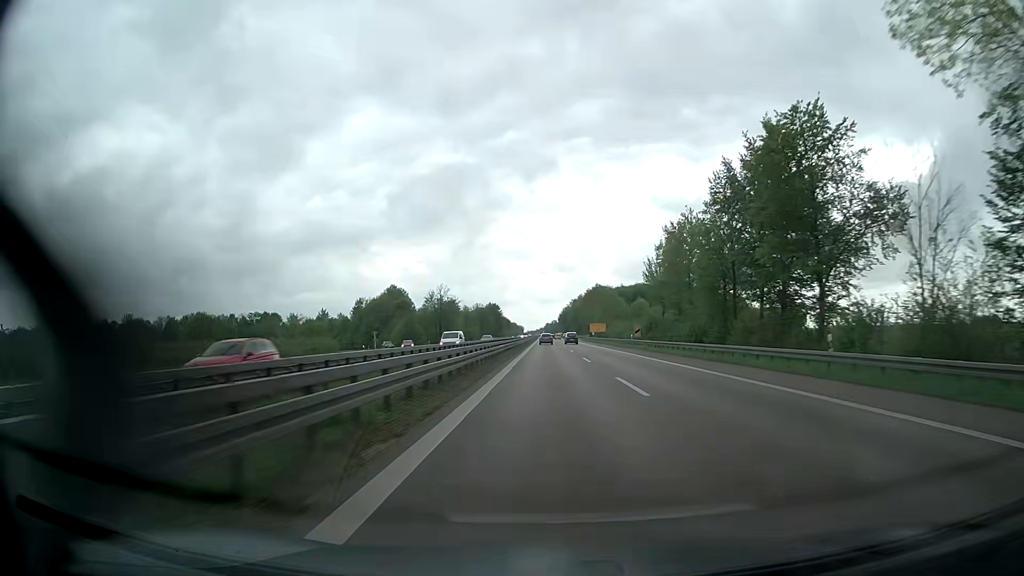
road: trunk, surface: asphalt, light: Day
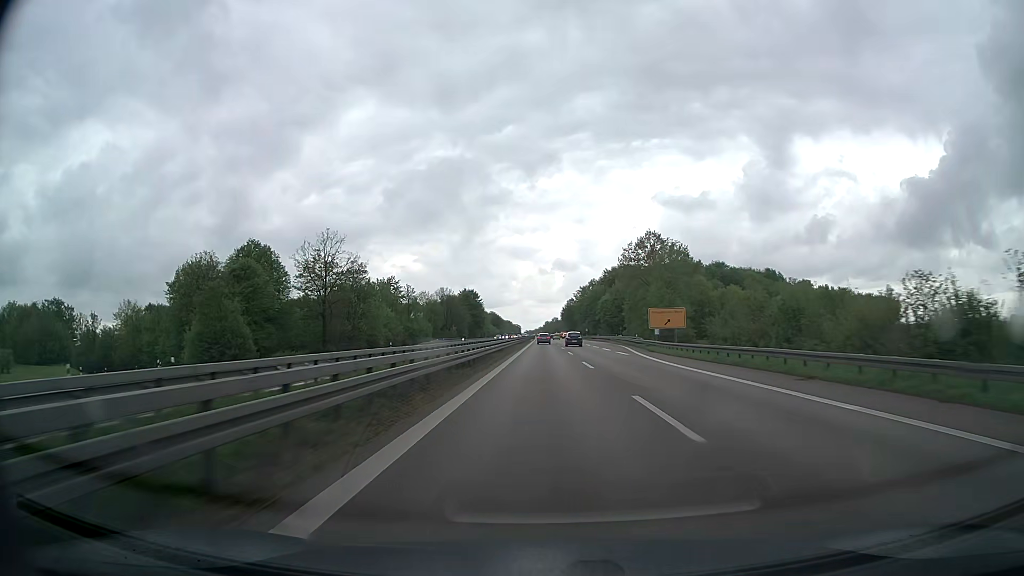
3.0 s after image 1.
(+0.4, +96.2) m; 0°
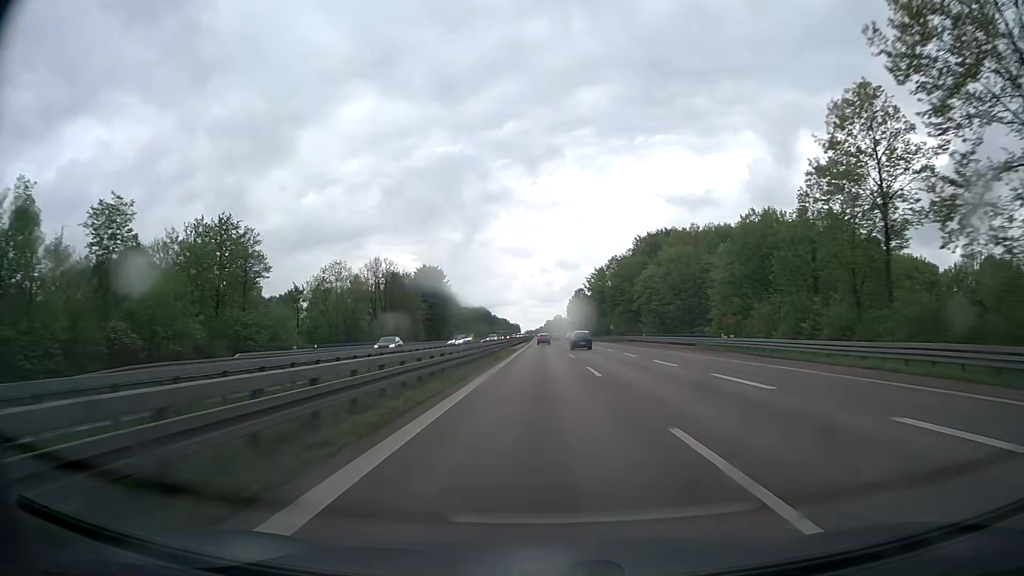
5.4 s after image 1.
(-0.1, +77.0) m; 0°
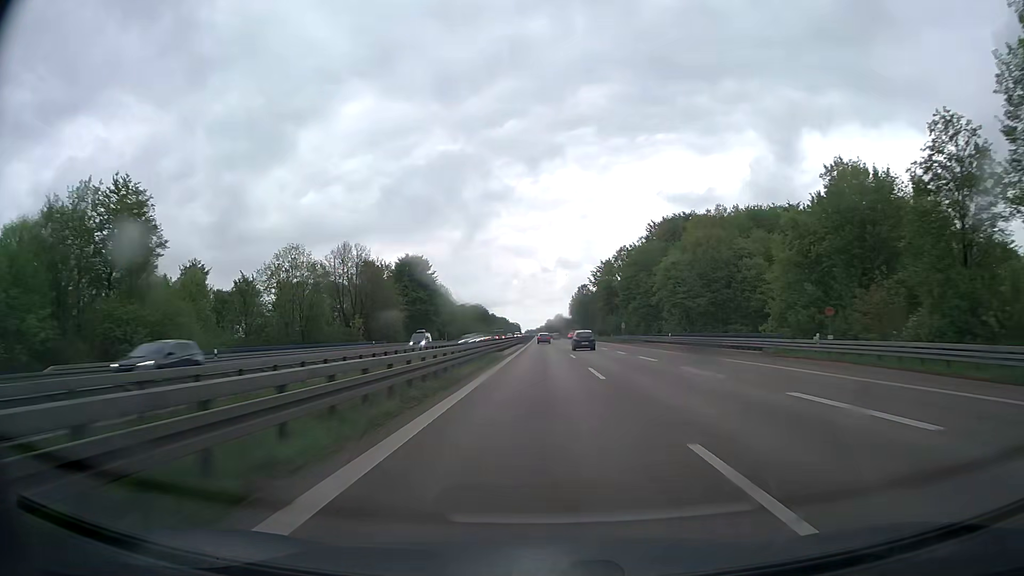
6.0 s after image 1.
(0.0, +19.2) m; 0°
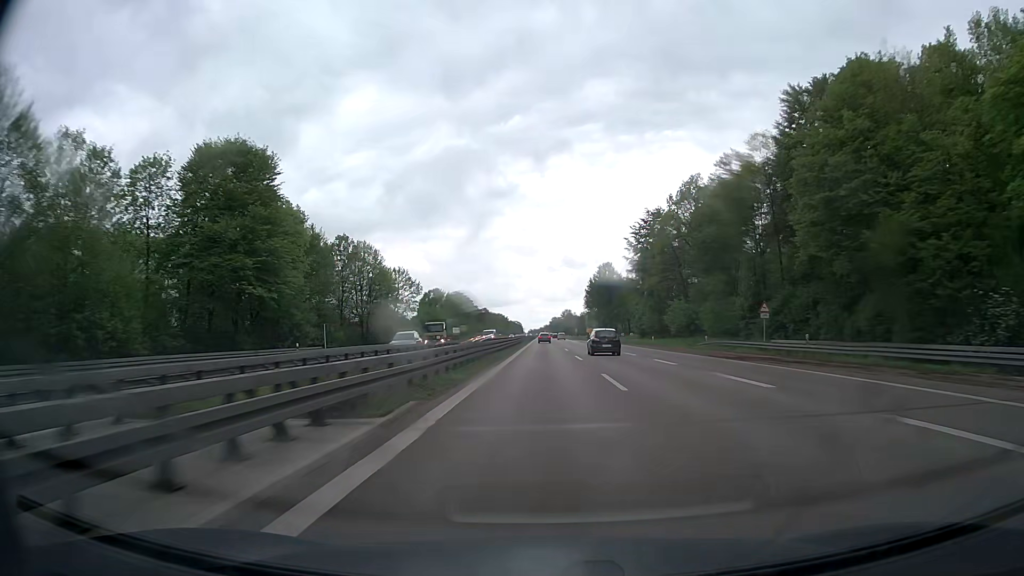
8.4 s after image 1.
(-0.2, +76.3) m; 0°
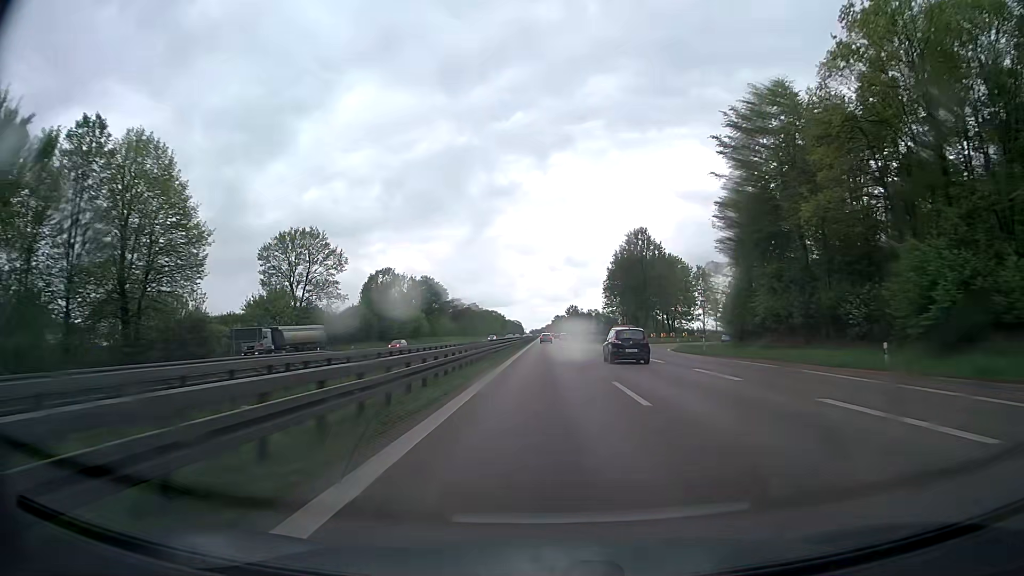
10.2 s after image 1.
(-0.2, +57.0) m; 0°
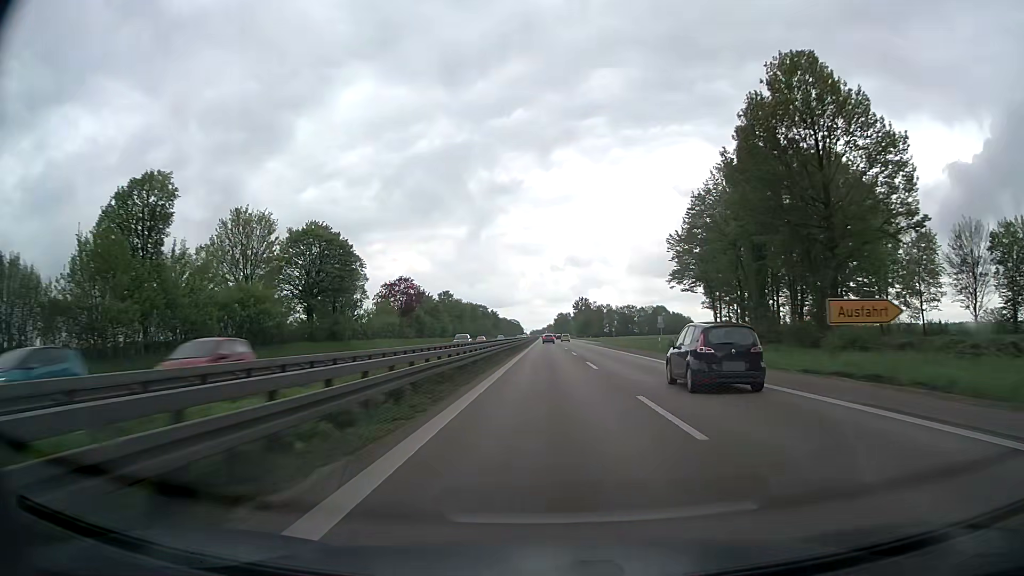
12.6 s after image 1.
(-0.2, +76.0) m; 0°
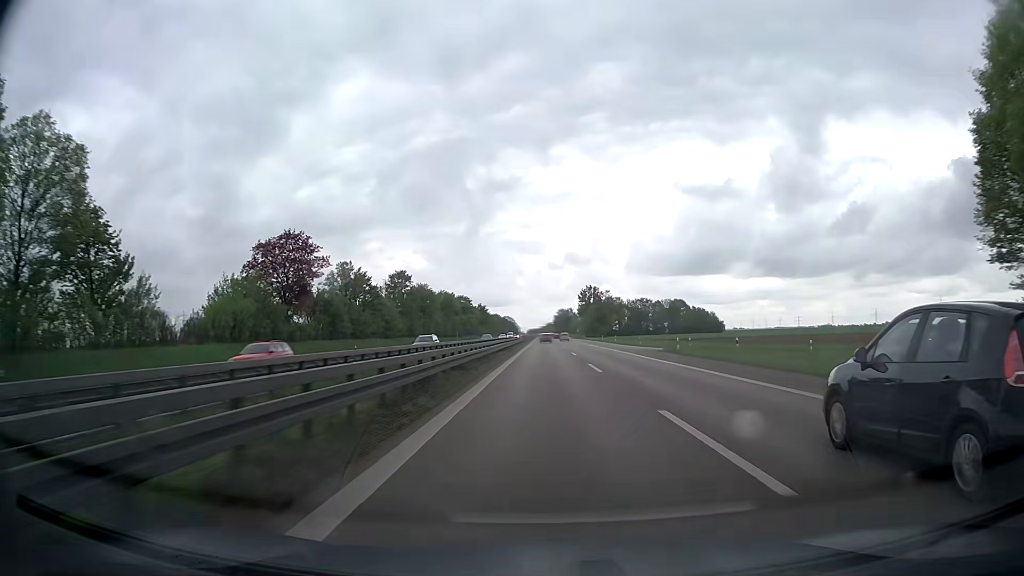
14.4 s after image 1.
(0.0, +56.9) m; 0°
(0, +10) (0, +20) (0, +30) (0, +40) (0, +50) (0, +60) (0, +70) (0, +80) (0, +90) (0, +100) m
